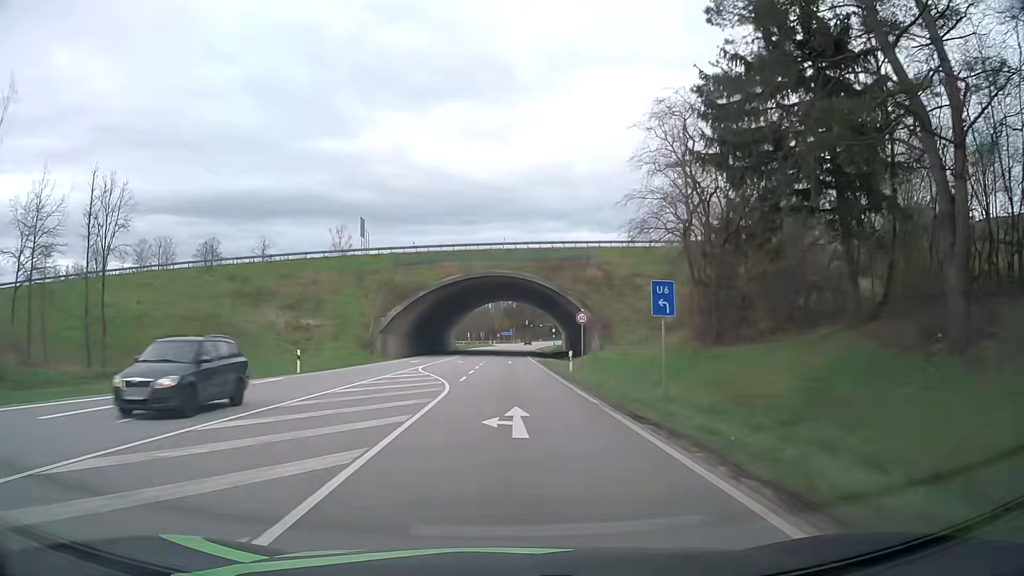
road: primary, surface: asphalt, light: Day
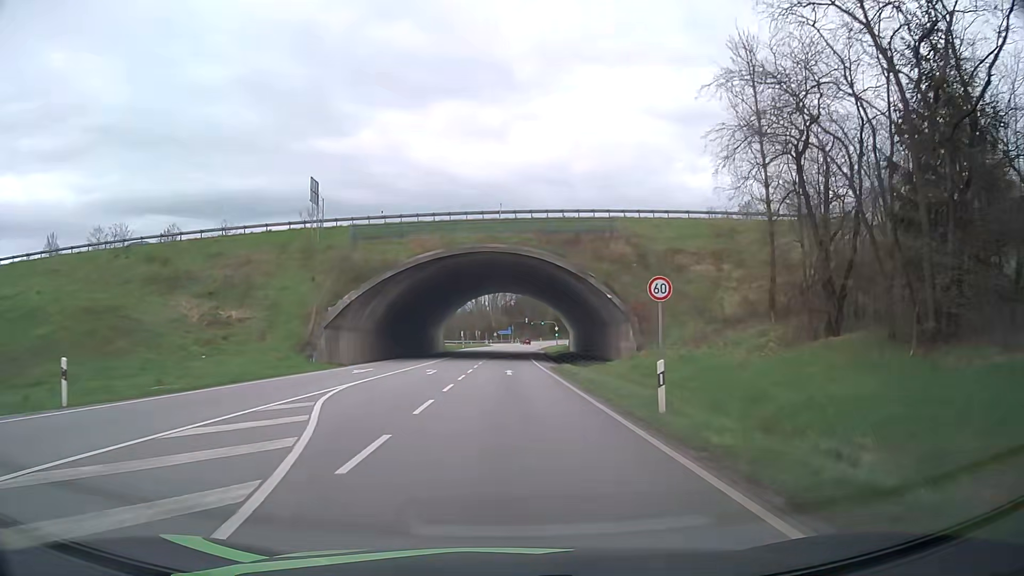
(-0.1, +17.8) m; 0°
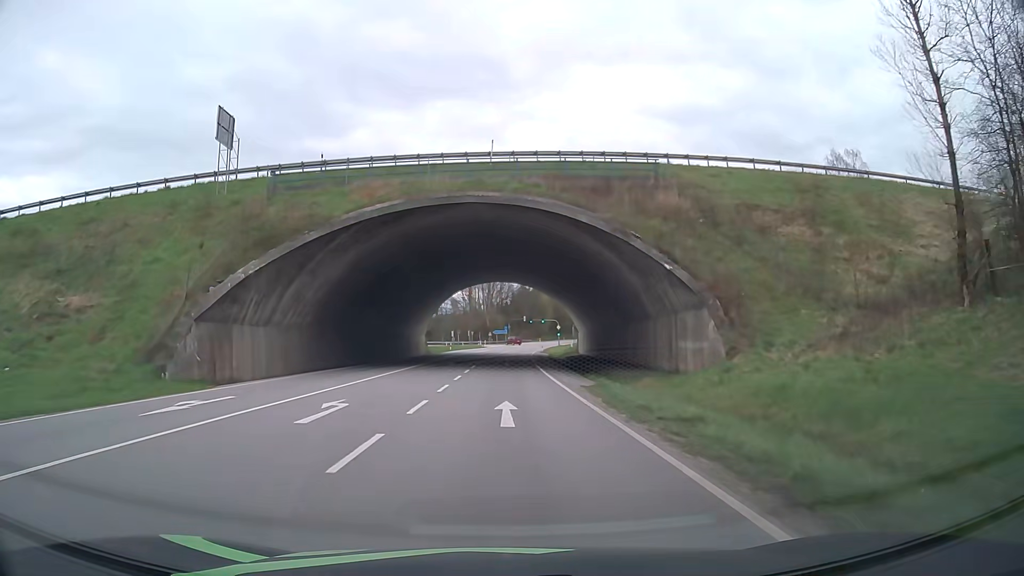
(+0.1, +17.9) m; 0°
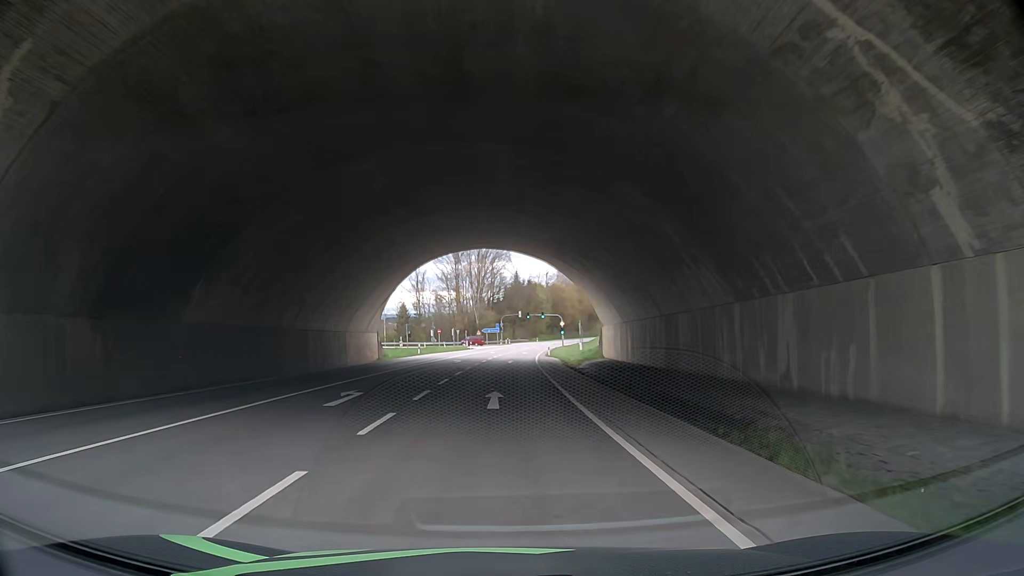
(+0.4, +27.1) m; +1°
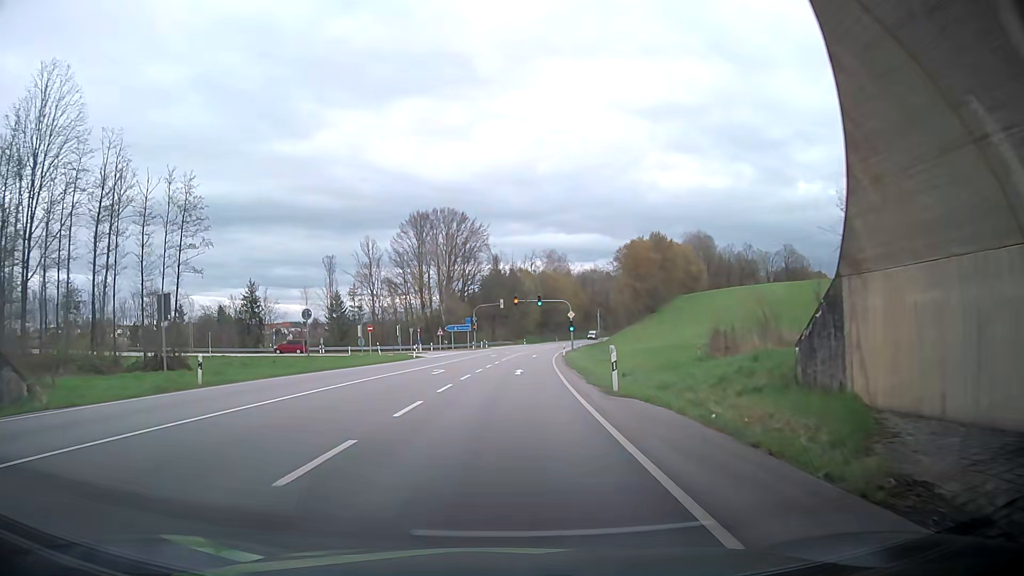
(-0.8, +45.7) m; +1°
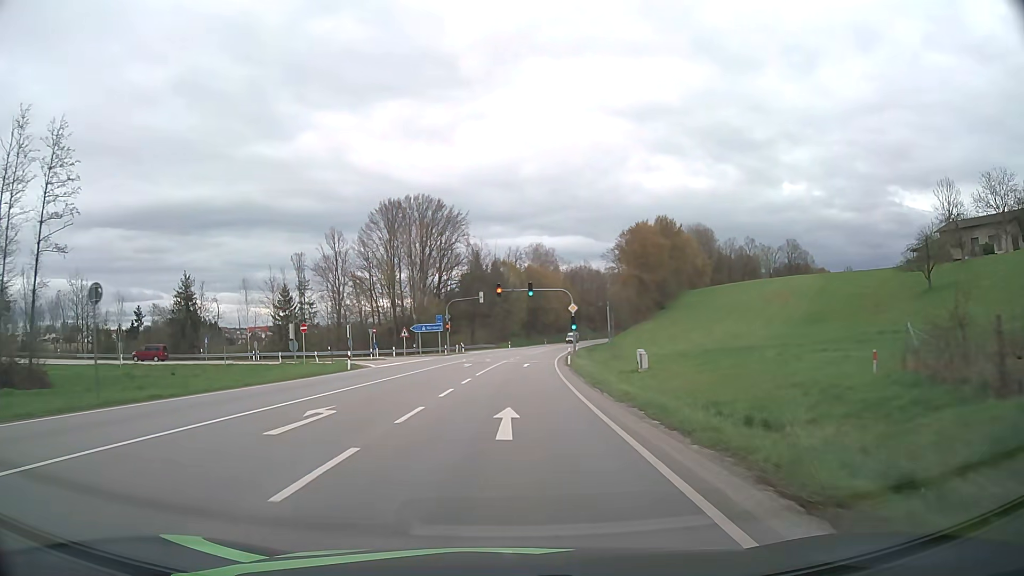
(+0.5, +18.4) m; +2°
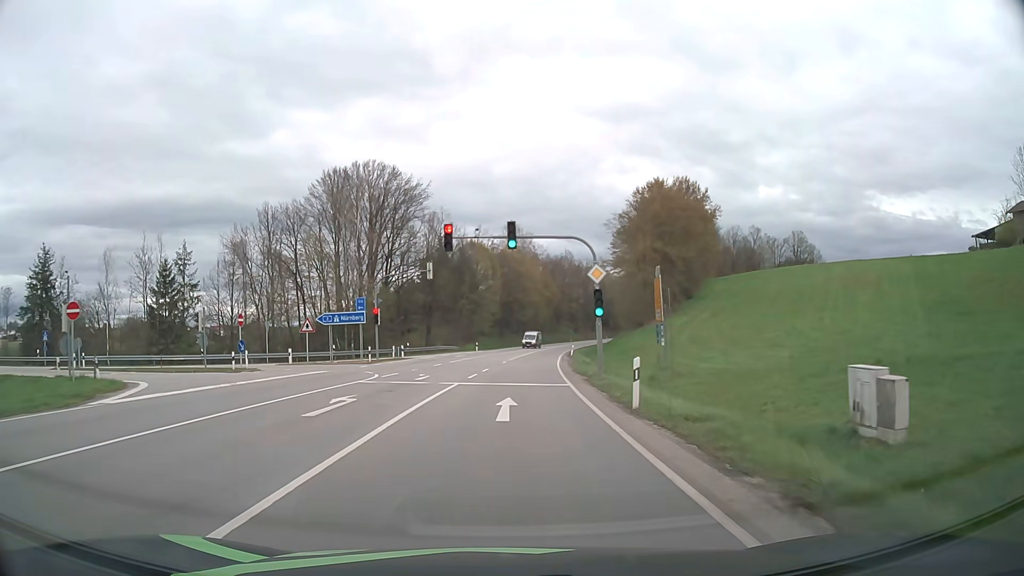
(+0.7, +27.7) m; +3°
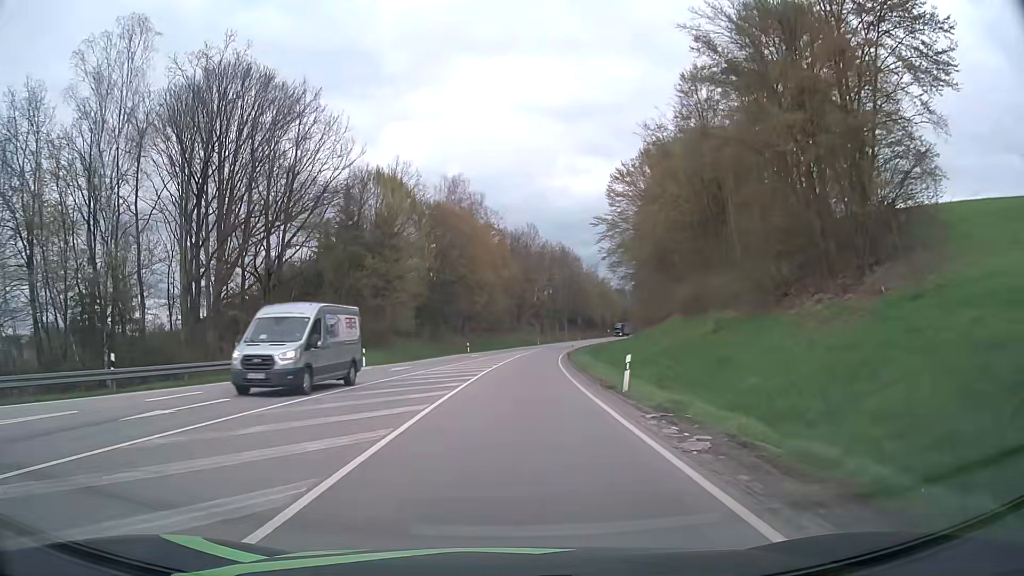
(+1.5, +46.5) m; +4°
(0, +10) (0, +20) (+1, +30) (+1, +40) (+2, +50) (+3, +60) (+4, +70) (+5, +80) (+7, +90) (+8, +100) m
